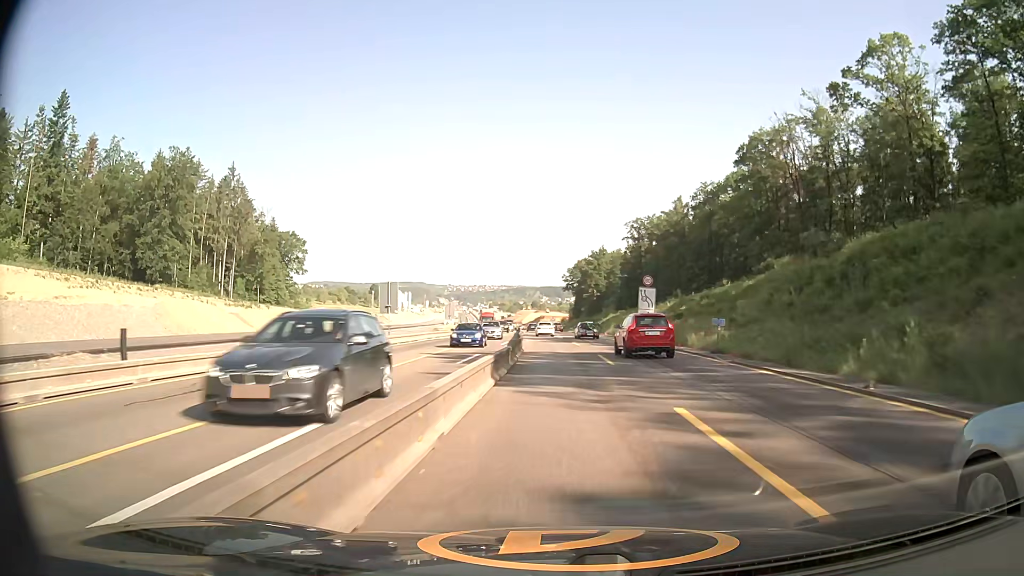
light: Day
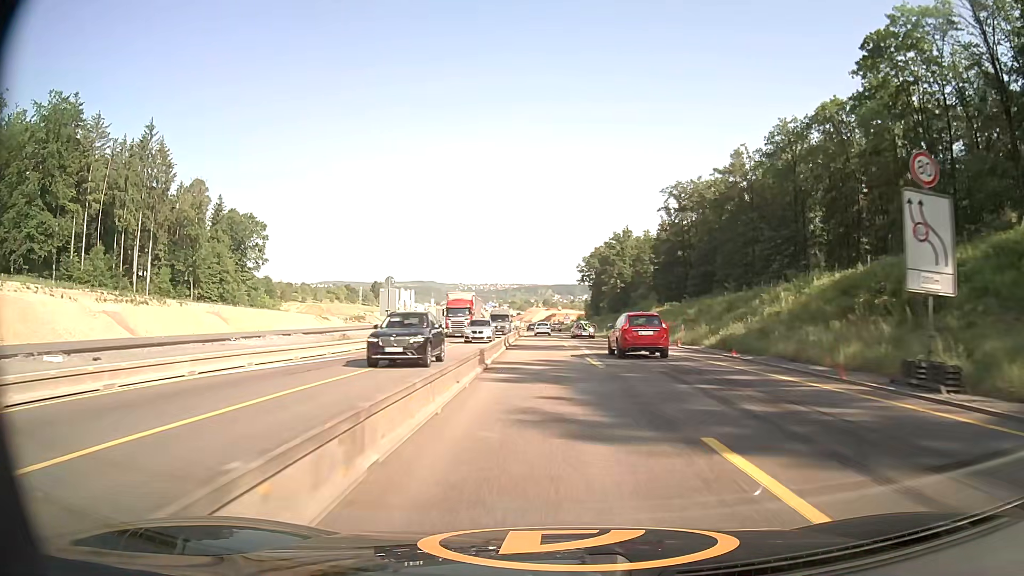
(0.0, +37.3) m; -1°
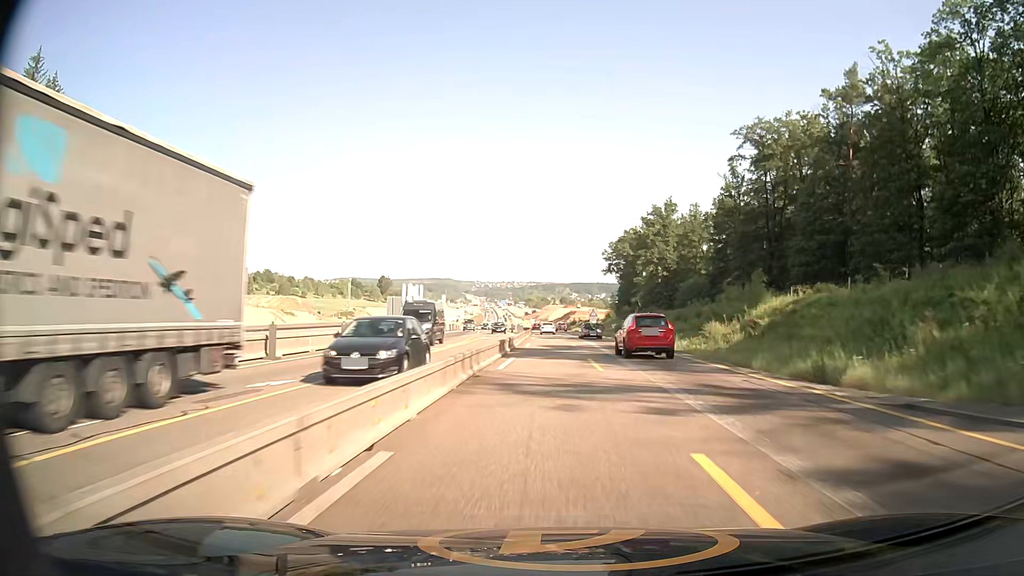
(-0.6, +36.9) m; -2°
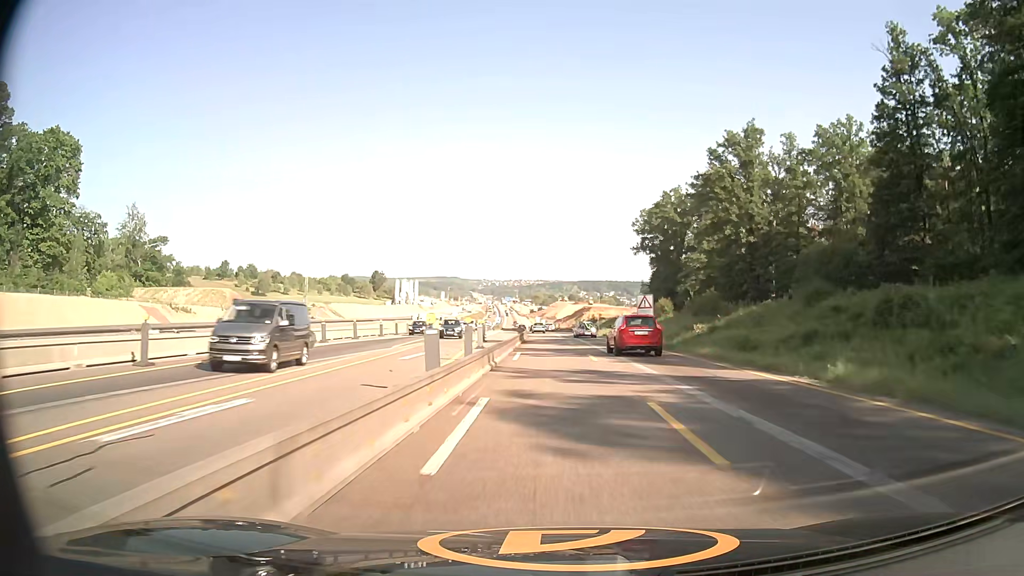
(-0.2, +48.9) m; -1°
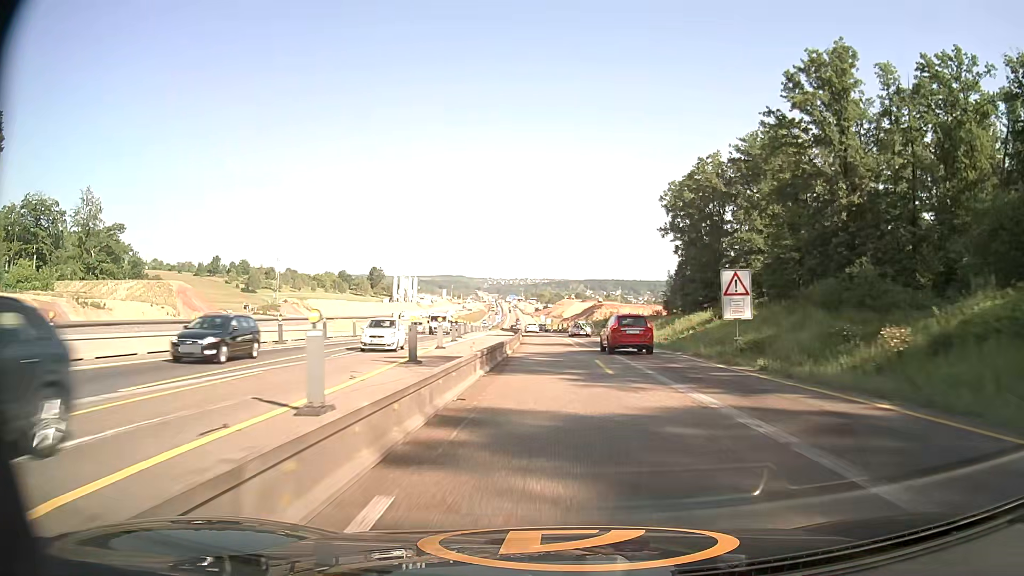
(-0.1, +24.7) m; 0°
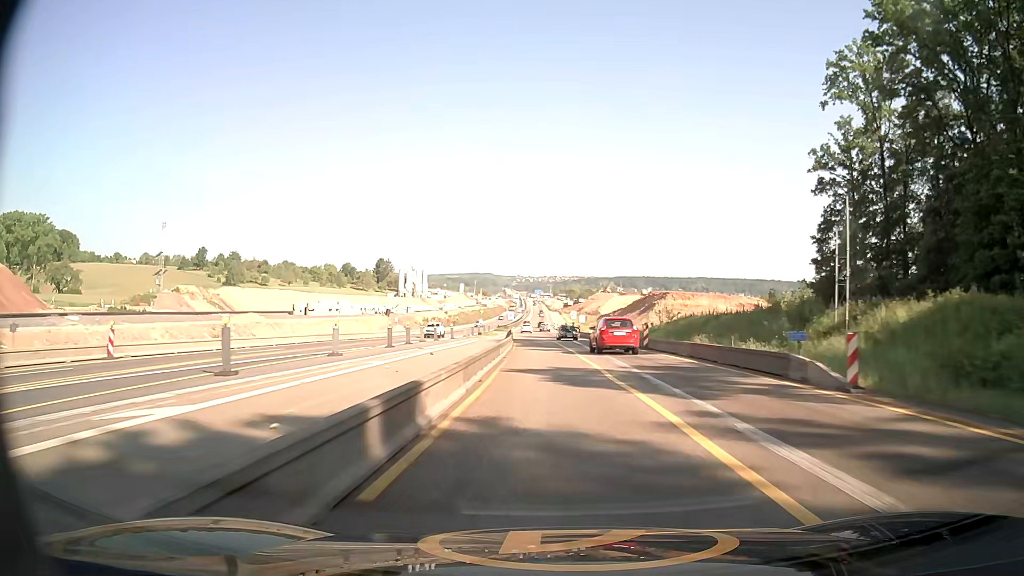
(-1.1, +63.1) m; -2°
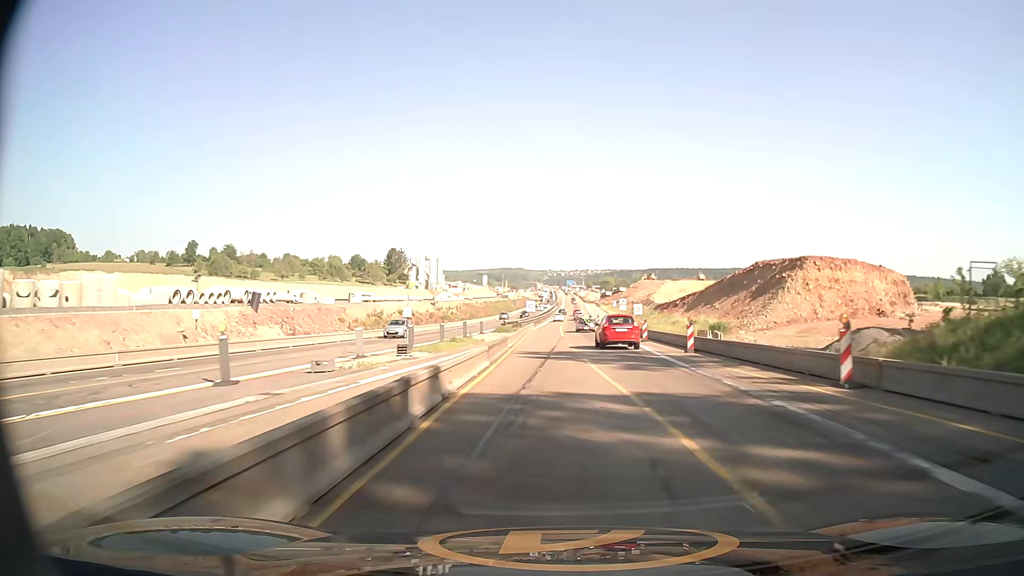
(-1.4, +51.8) m; -3°
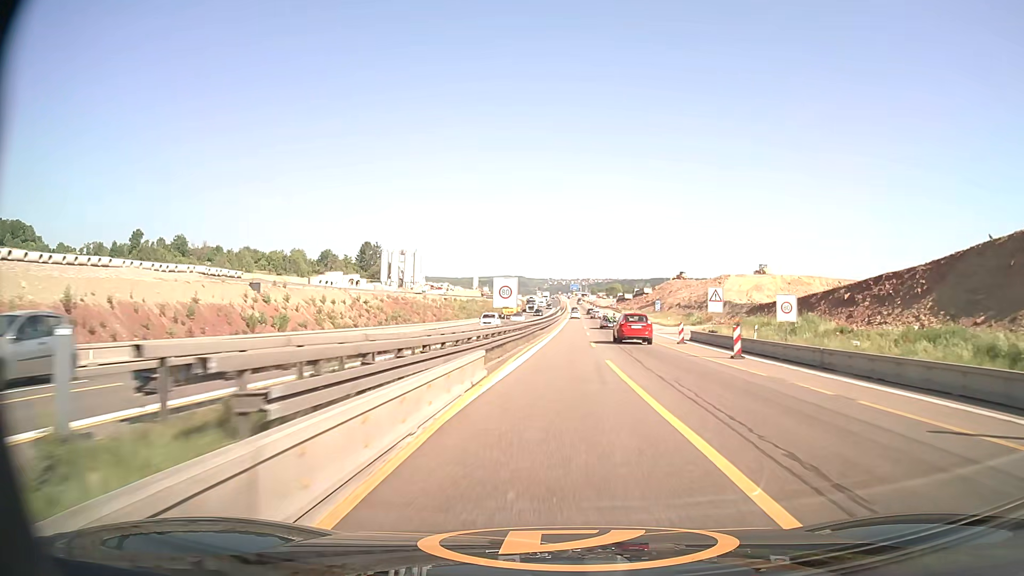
(-0.7, +64.8) m; 0°
(0, +10) (0, +20) (0, +30) (+1, +40) (+1, +50) (+2, +60) (+2, +70) (+2, +80) (+3, +90) (+3, +100) m
